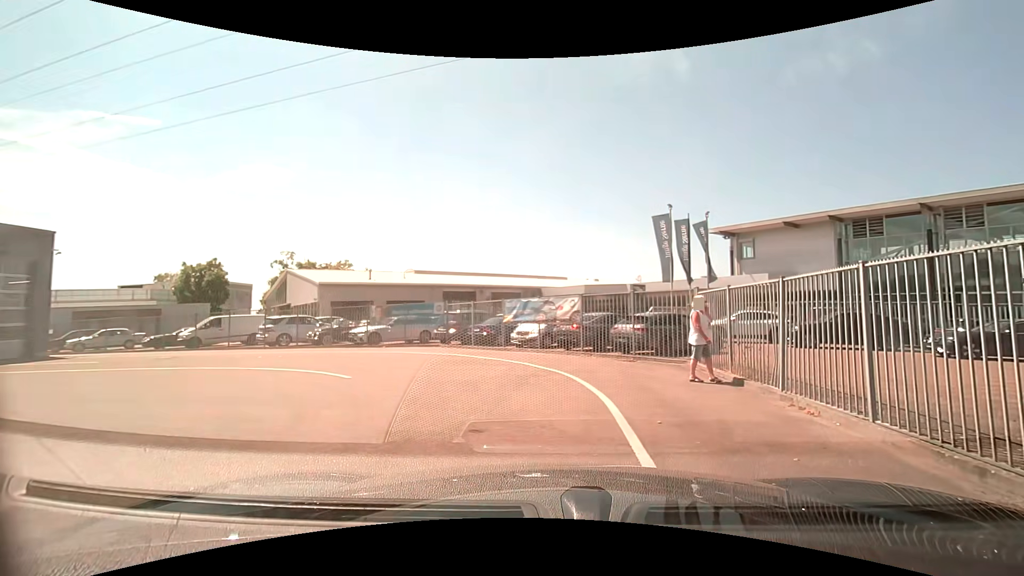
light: Day
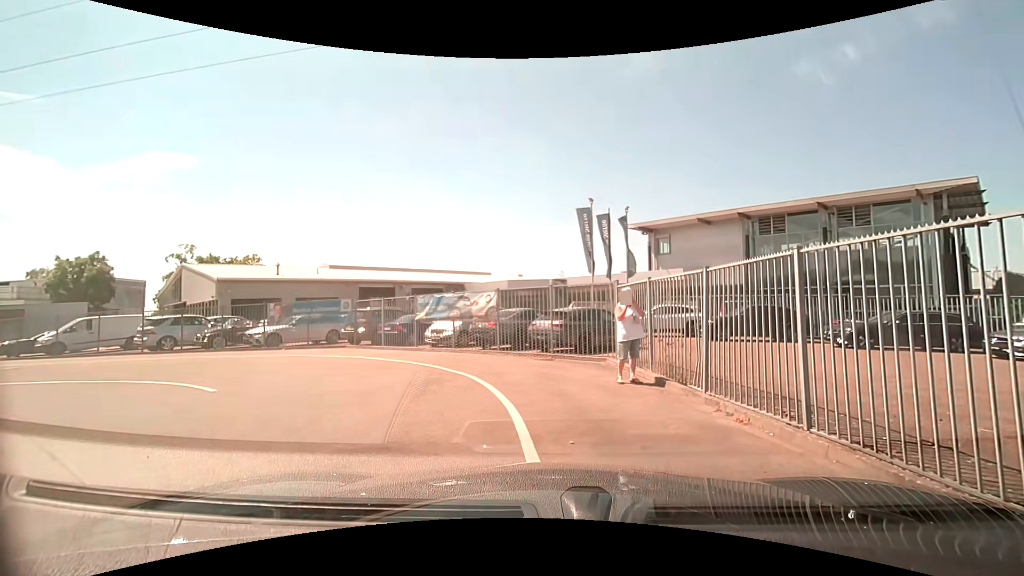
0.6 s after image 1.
(+0.1, +1.4) m; +9°
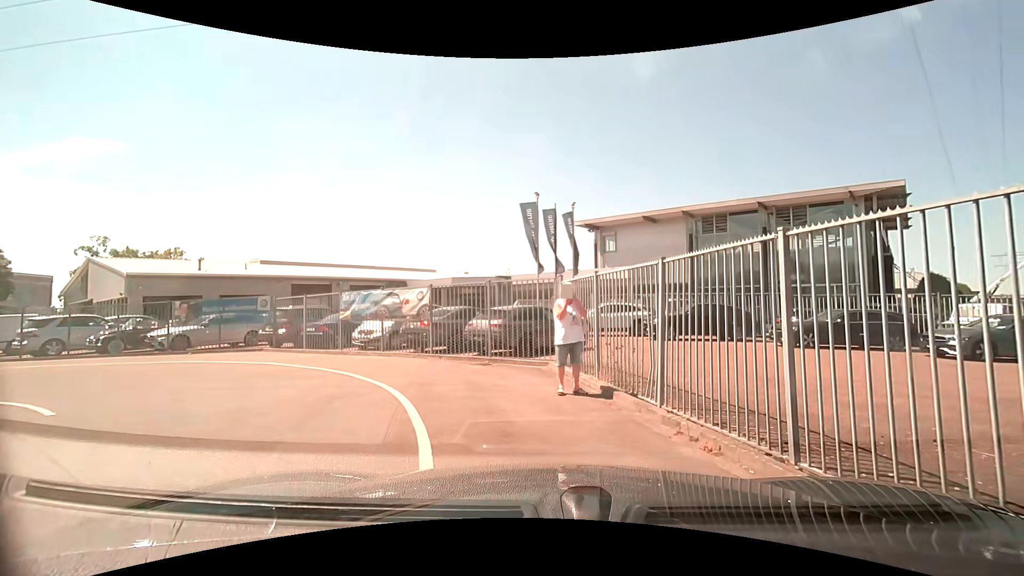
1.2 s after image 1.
(0.0, +1.5) m; +6°
